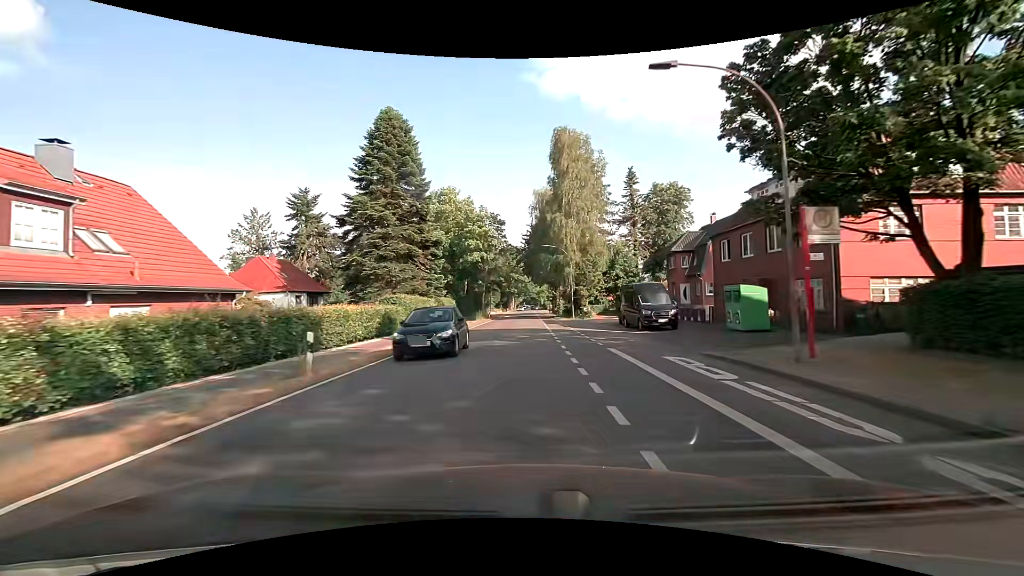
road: tertiary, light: Day
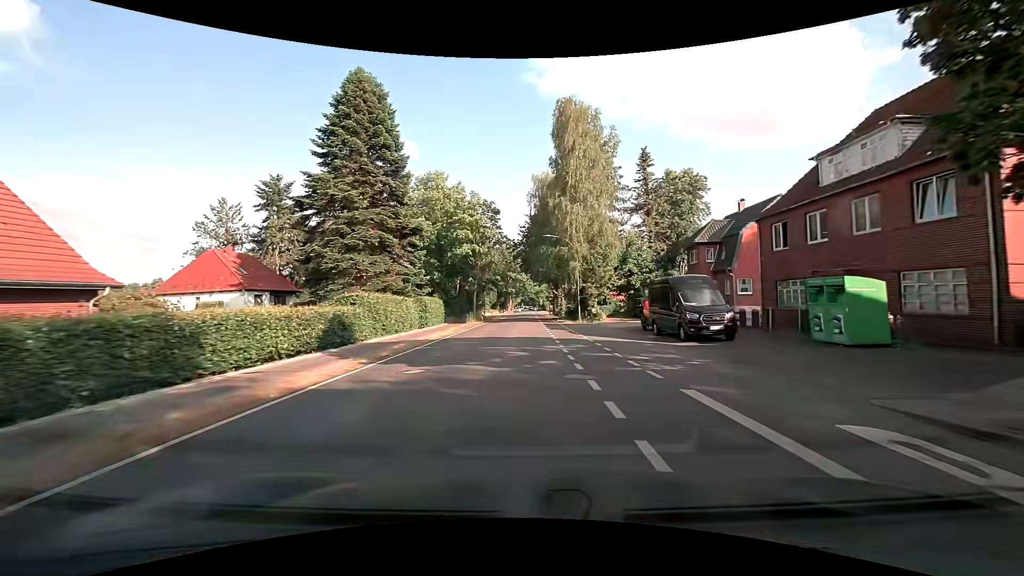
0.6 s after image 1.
(+0.1, +7.6) m; +1°
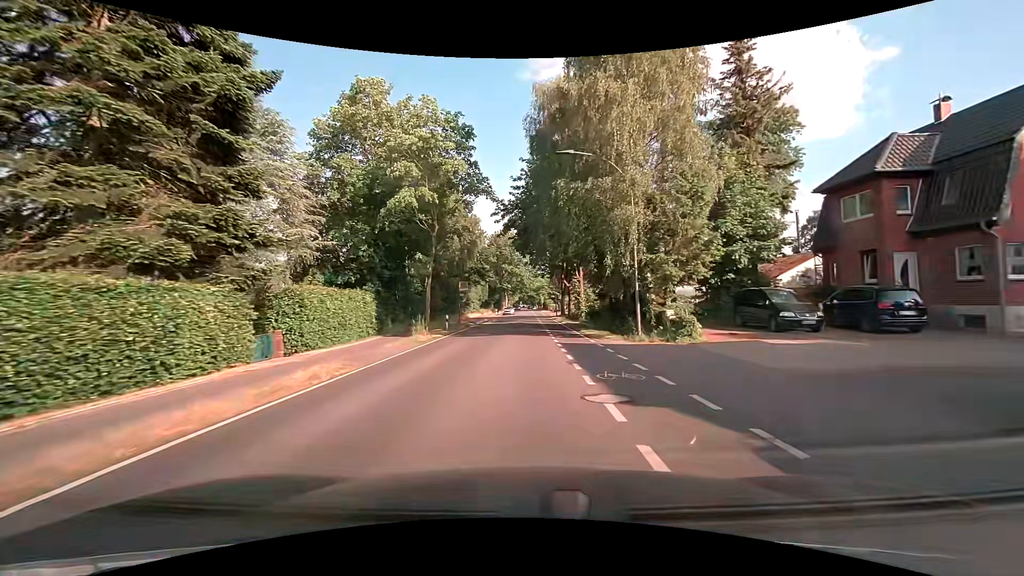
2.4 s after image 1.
(+0.1, +22.9) m; 0°
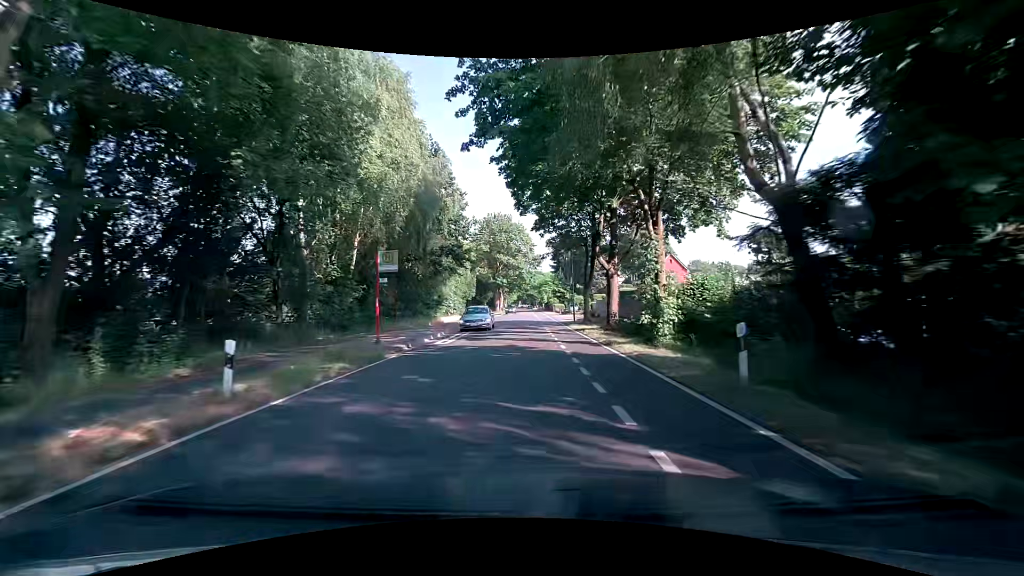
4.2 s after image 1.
(-0.1, +23.0) m; 0°
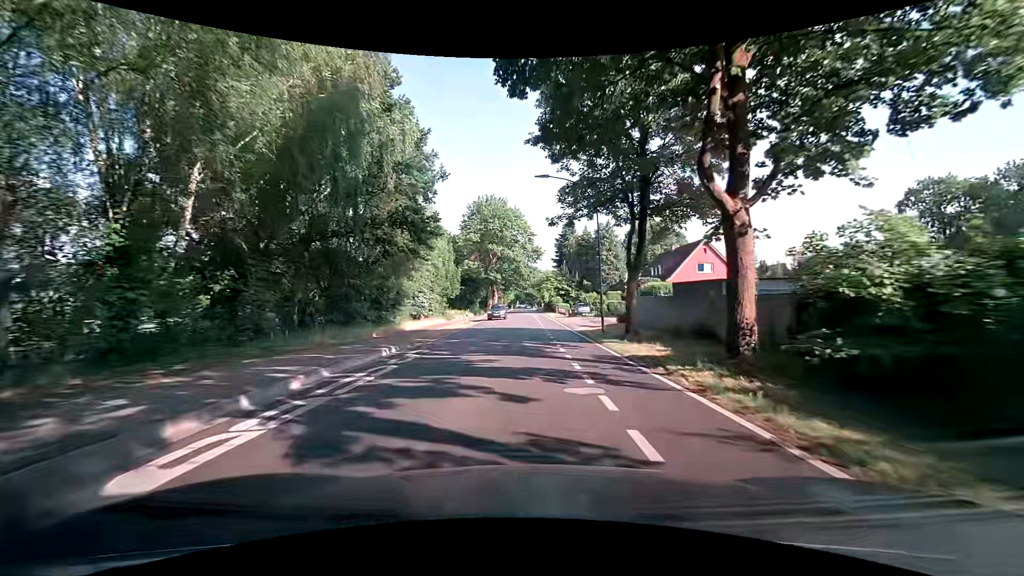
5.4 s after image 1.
(0.0, +15.3) m; 0°
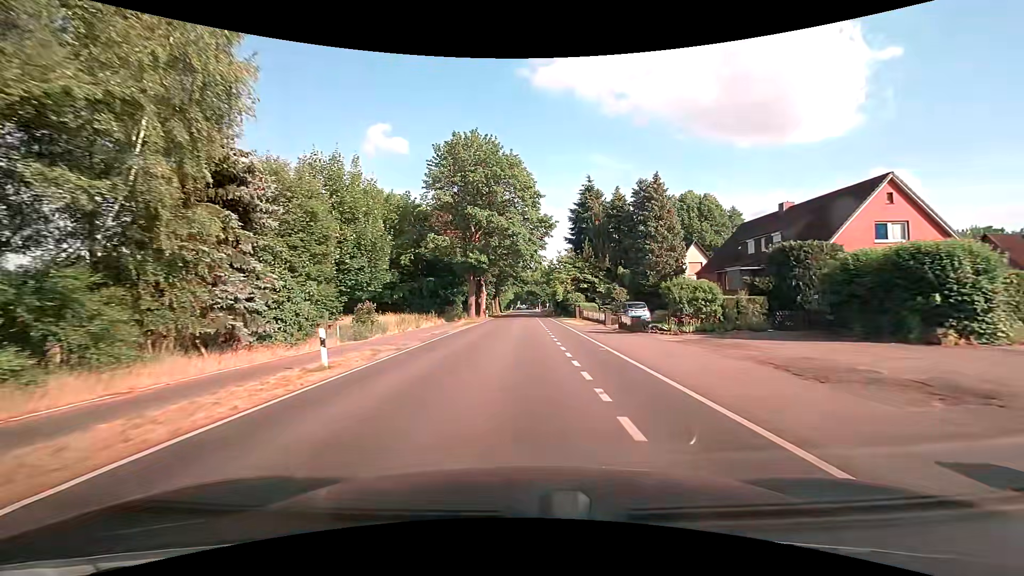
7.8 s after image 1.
(0.0, +30.6) m; 0°
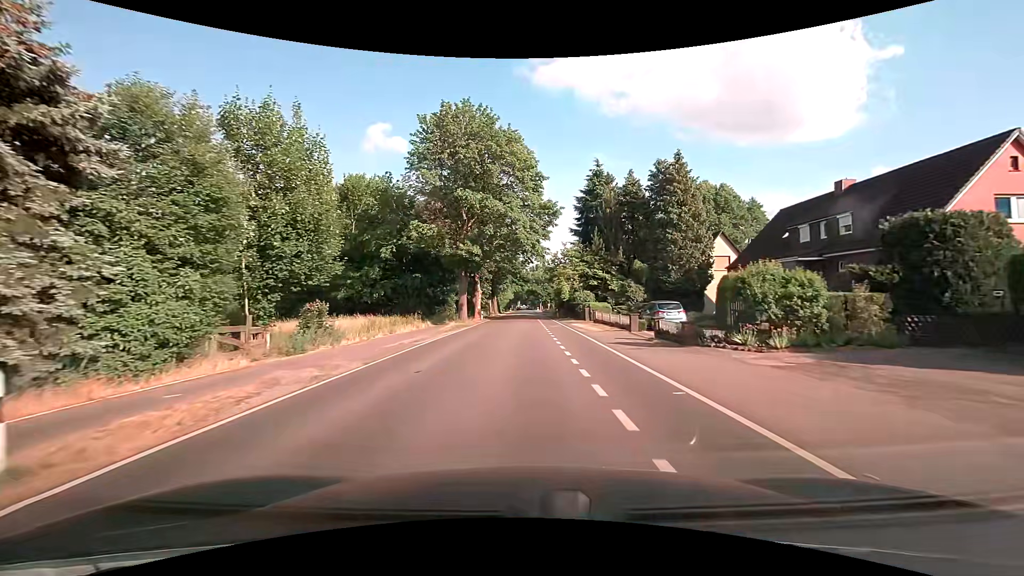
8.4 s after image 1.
(0.0, +7.6) m; 0°
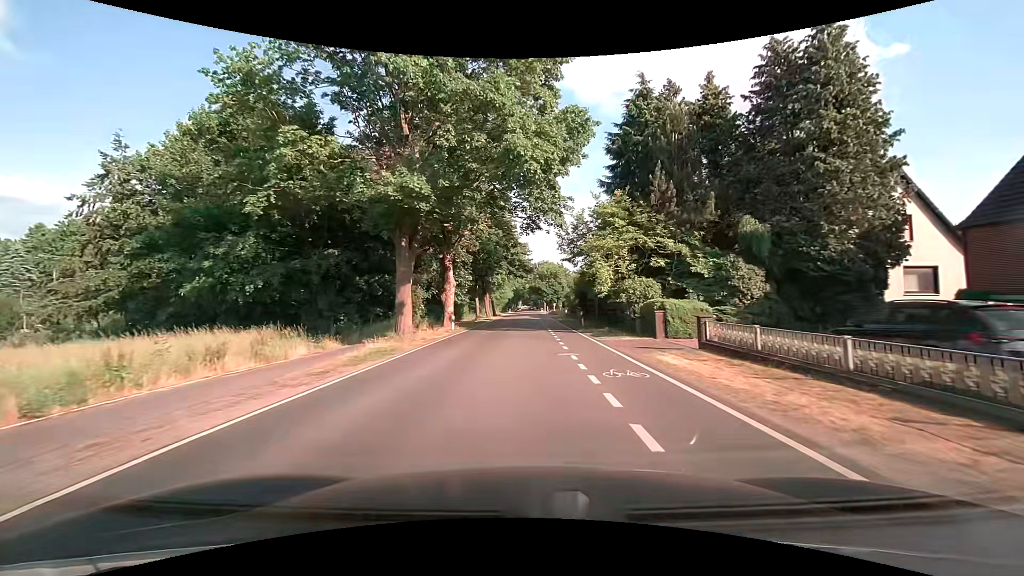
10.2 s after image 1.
(-0.1, +22.8) m; 0°
(0, +10) (0, +20) (0, +30) (0, +40) (0, +50) (0, +60) (0, +70) (0, +80) (0, +90) (0, +100) m
